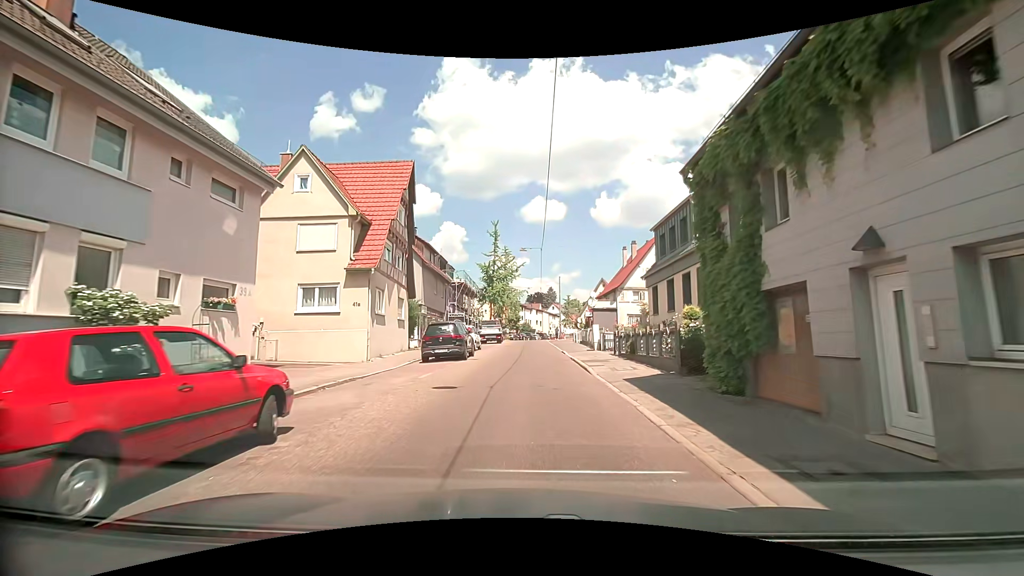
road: residential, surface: asphalt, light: Day
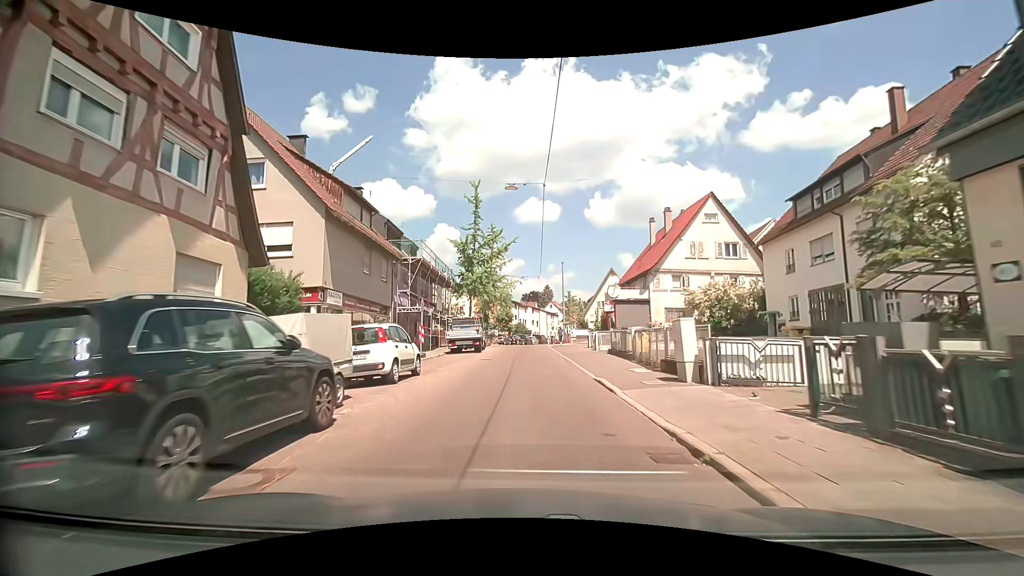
(0.0, +17.1) m; 0°
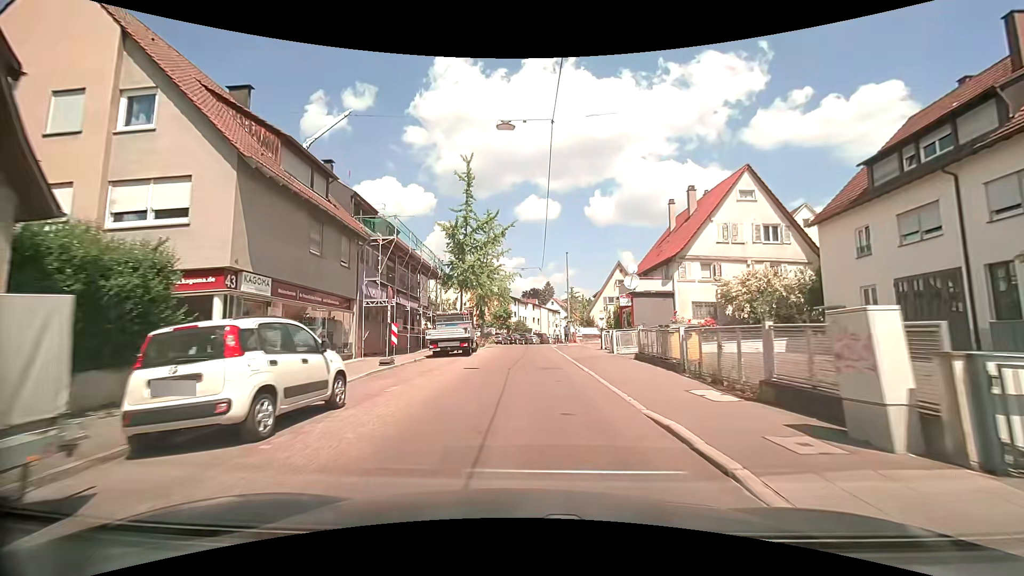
(0.0, +6.2) m; 0°
(0, +10) (0, +20) (0, +30) (0, +40) (0, +50) (+2, +60) (+3, +70) (+6, +79) (+8, +89) (+11, +99) m
